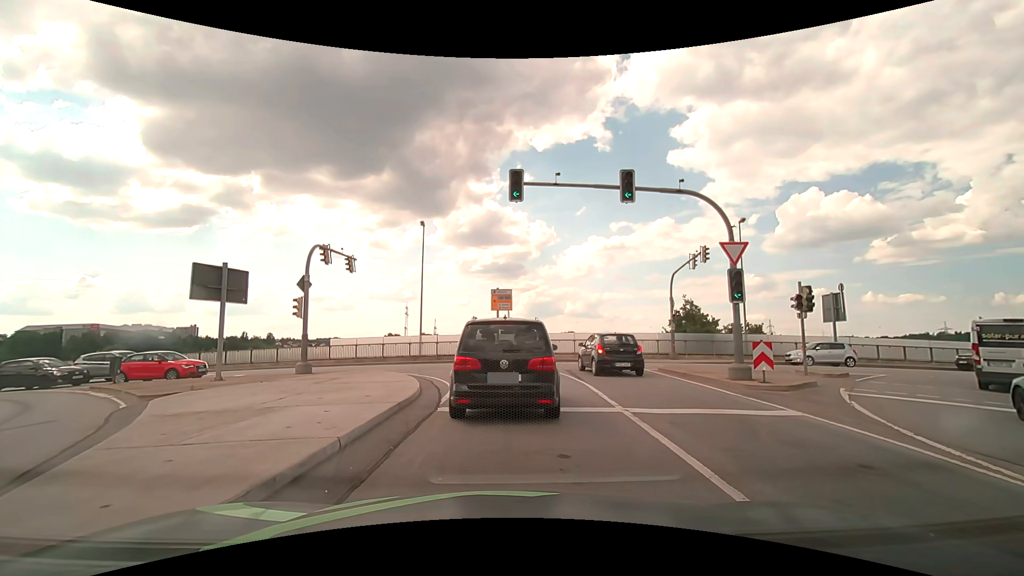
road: primary_link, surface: asphalt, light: Day
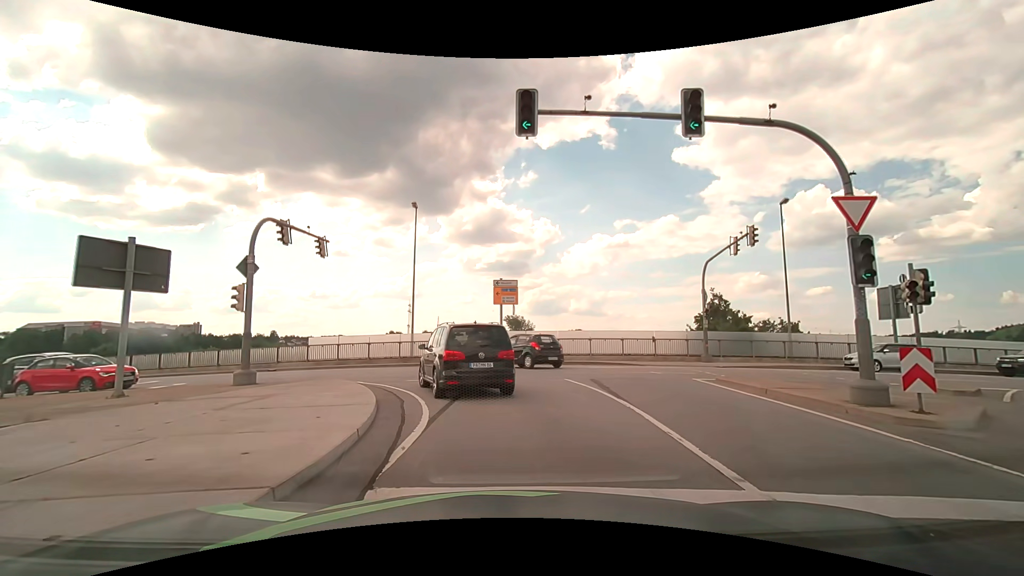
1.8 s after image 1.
(+0.1, +5.3) m; +2°
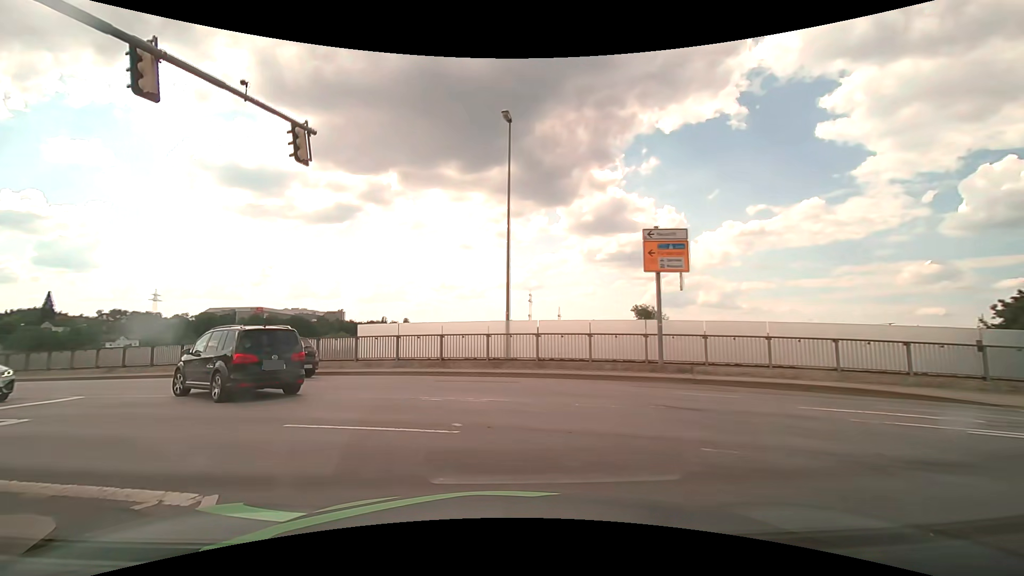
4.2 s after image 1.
(-1.1, +13.1) m; -15°
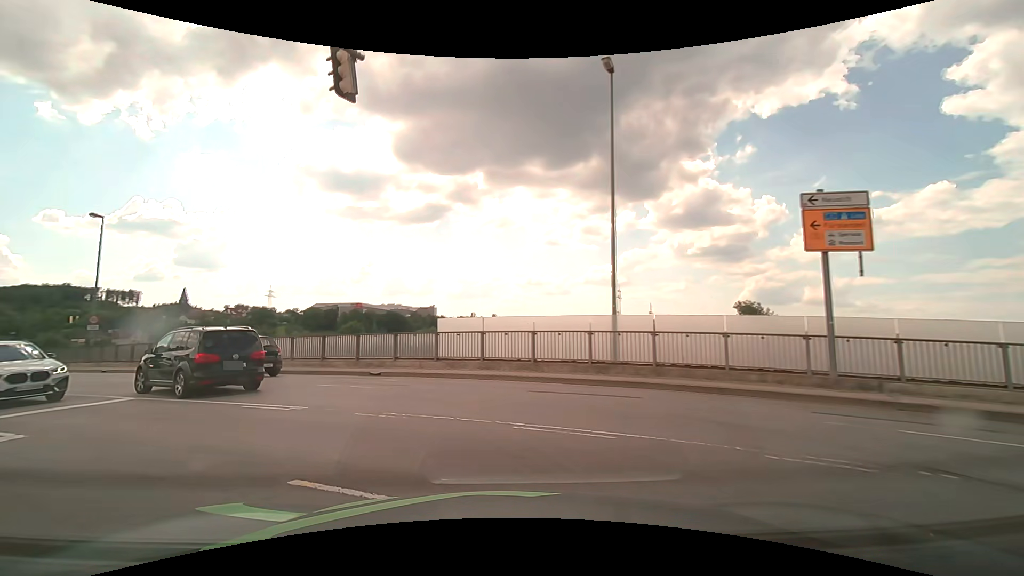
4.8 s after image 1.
(-0.3, +3.5) m; -10°
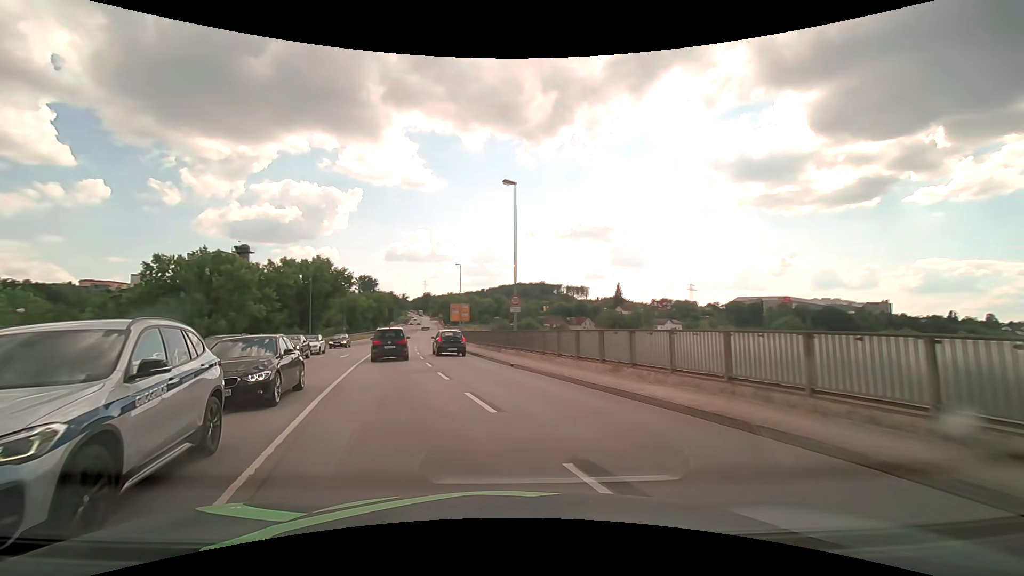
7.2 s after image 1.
(-5.8, +13.6) m; -46°
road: primary
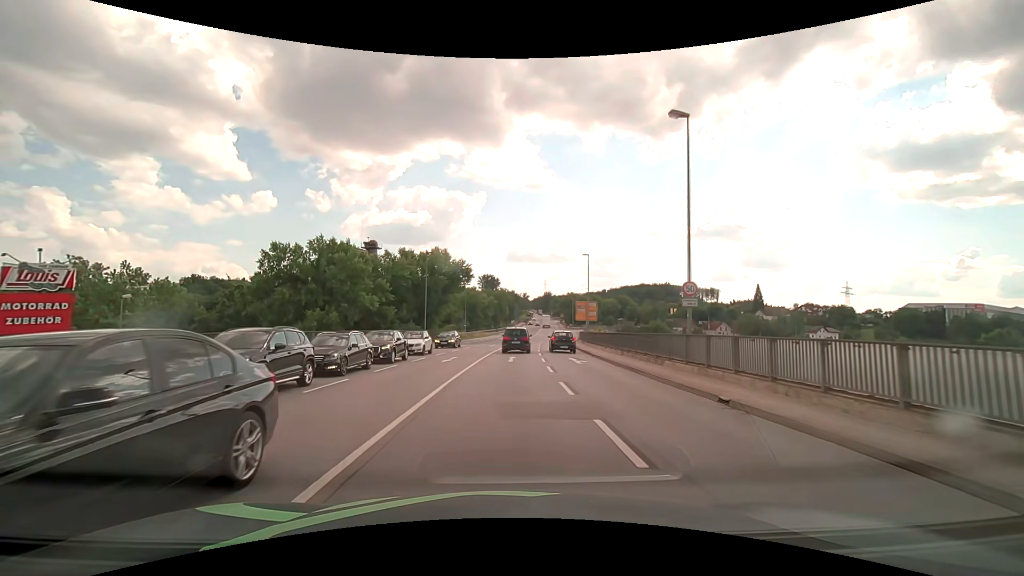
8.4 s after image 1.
(-1.4, +9.2) m; -13°
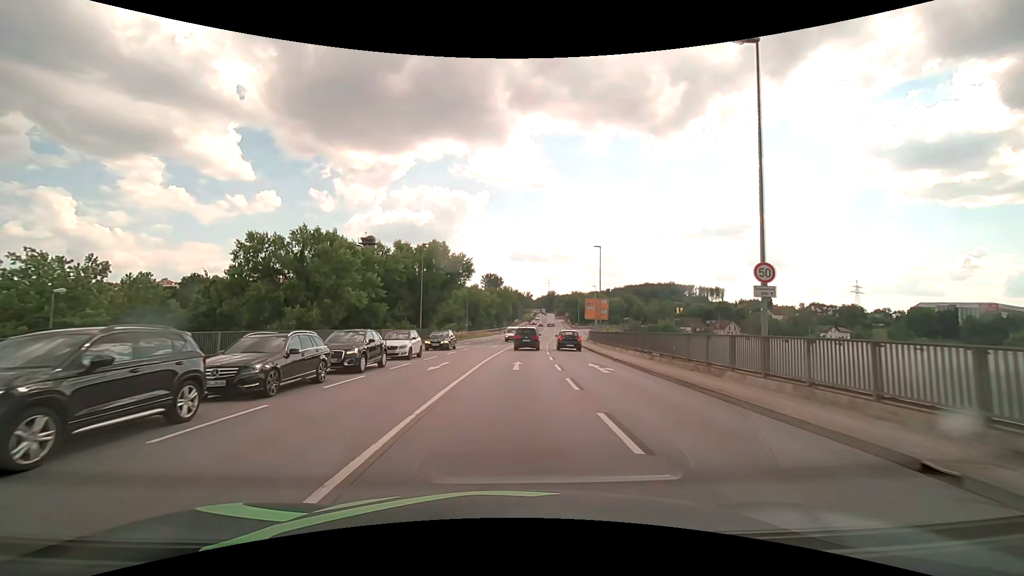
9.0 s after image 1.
(0.0, +5.4) m; 0°
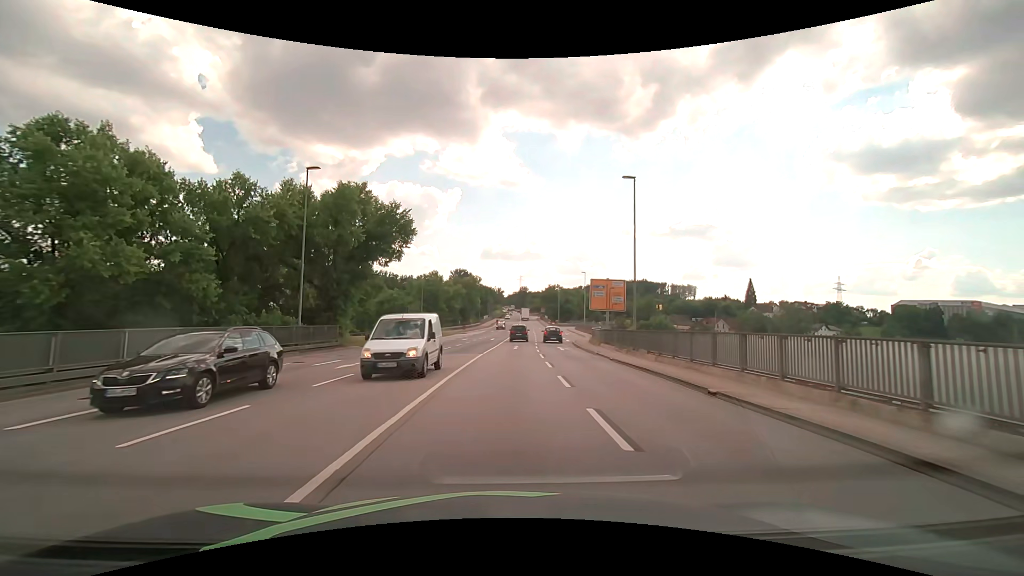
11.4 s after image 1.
(+0.7, +24.2) m; +3°
(0, +10) (0, +20) (0, +30) (+1, +40) (+1, +50) (+1, +60) (+2, +70) (+2, +80) (+3, +90) (+3, +100) m
